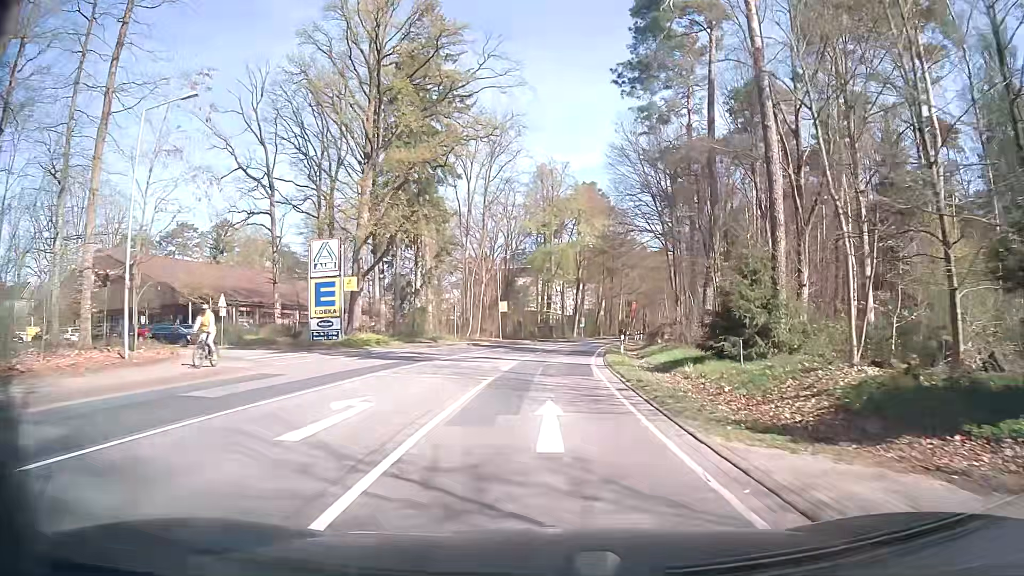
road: secondary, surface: asphalt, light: Day
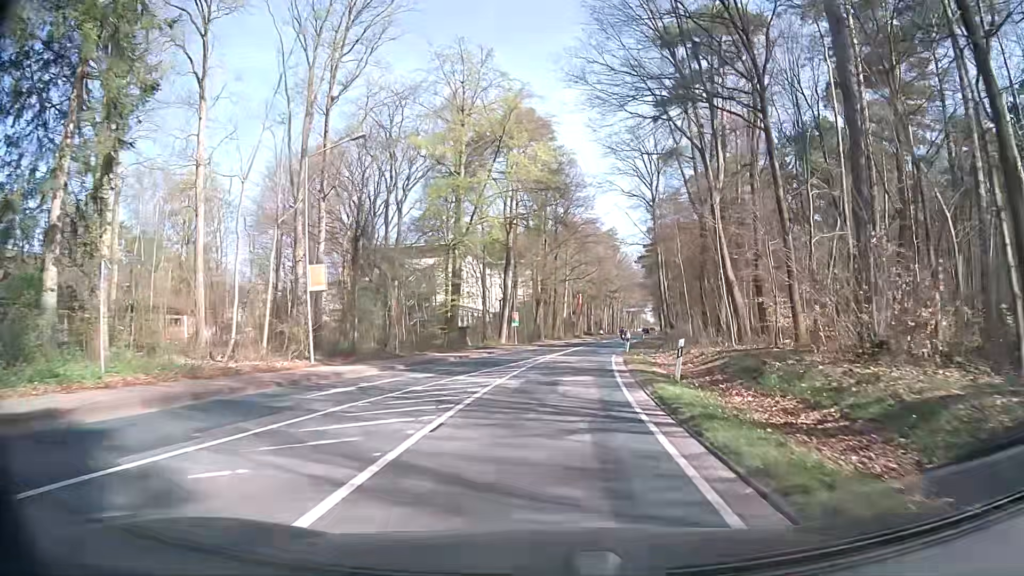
(+1.7, +38.0) m; +6°
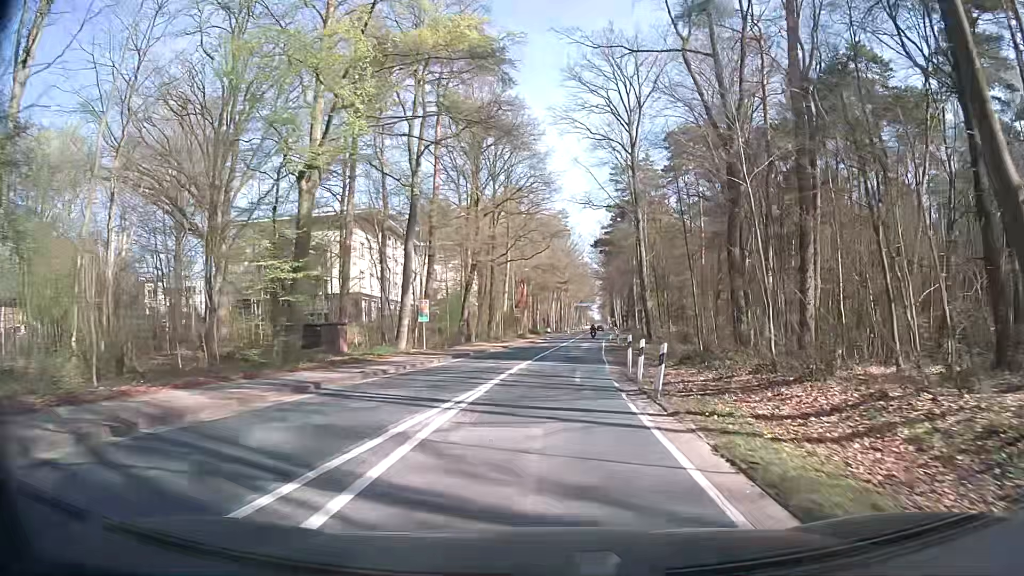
(+0.8, +22.9) m; +5°
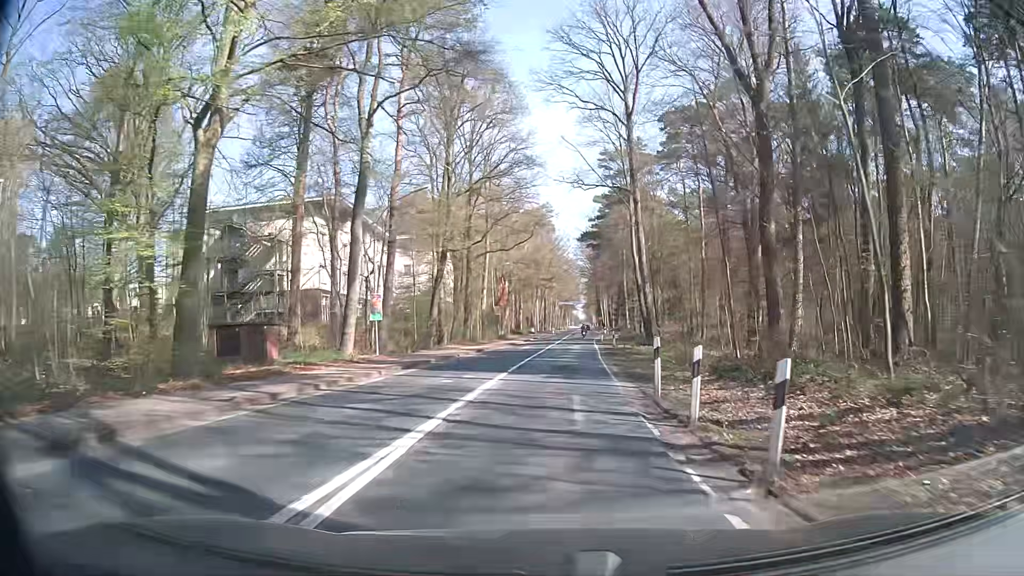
(0.0, +7.7) m; 0°
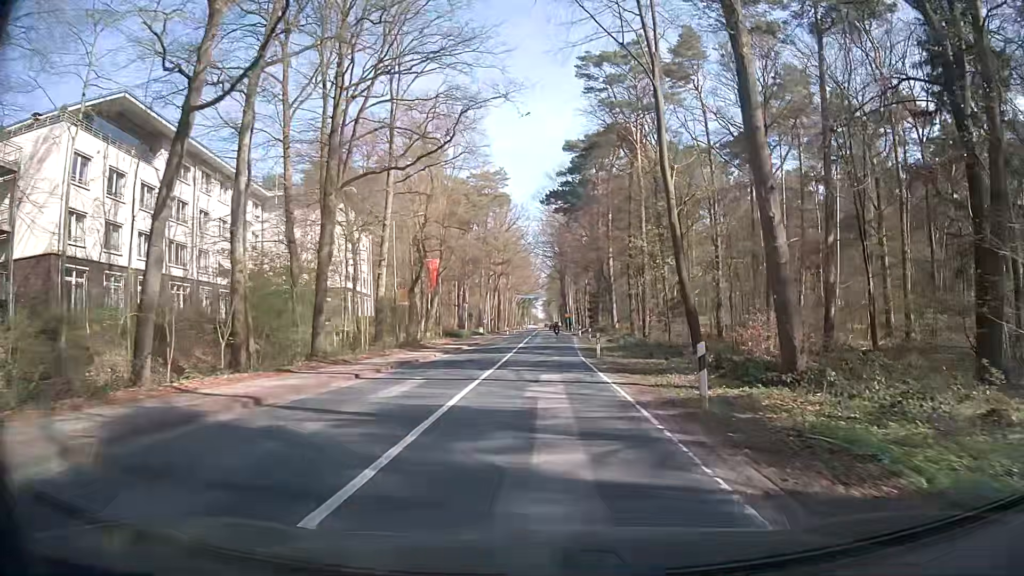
(+1.2, +30.8) m; +4°
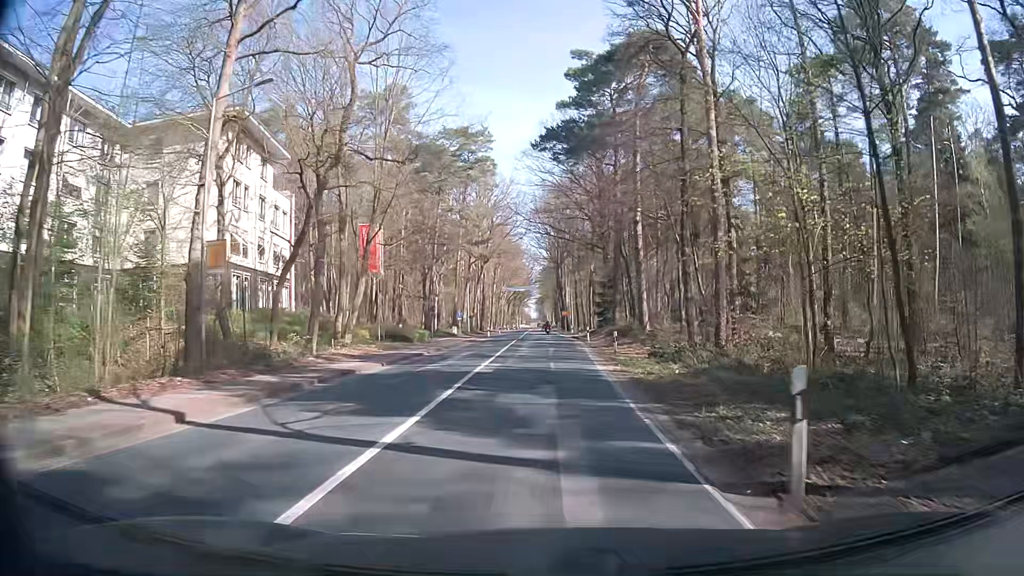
(+0.2, +23.0) m; +2°
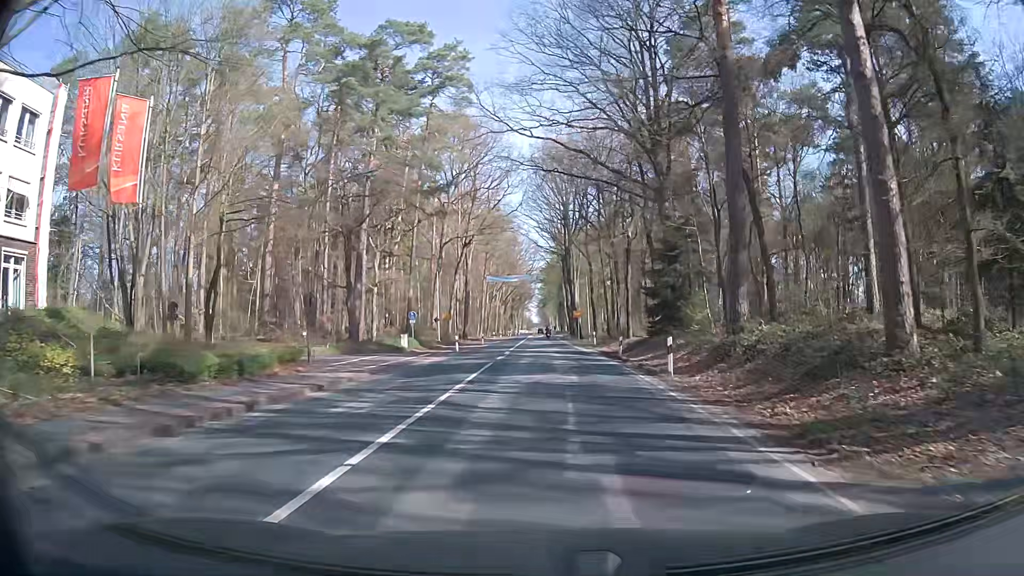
(-0.6, +30.6) m; -1°
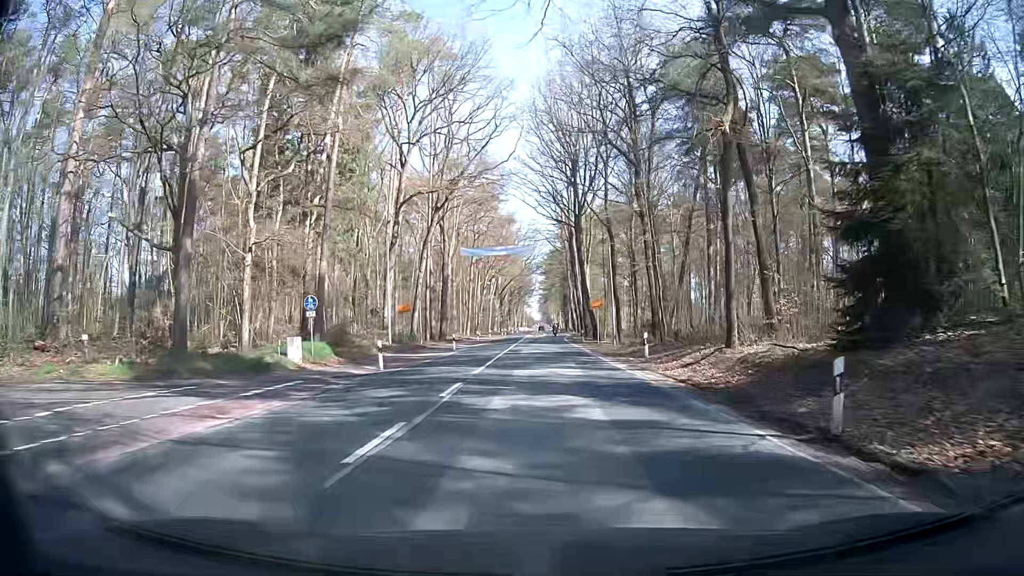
(0.0, +22.8) m; +1°
(0, +10) (0, +20) (0, +30) (0, +40) (0, +50) (0, +60) (0, +70) (0, +80) (0, +90) (+1, +100) m
